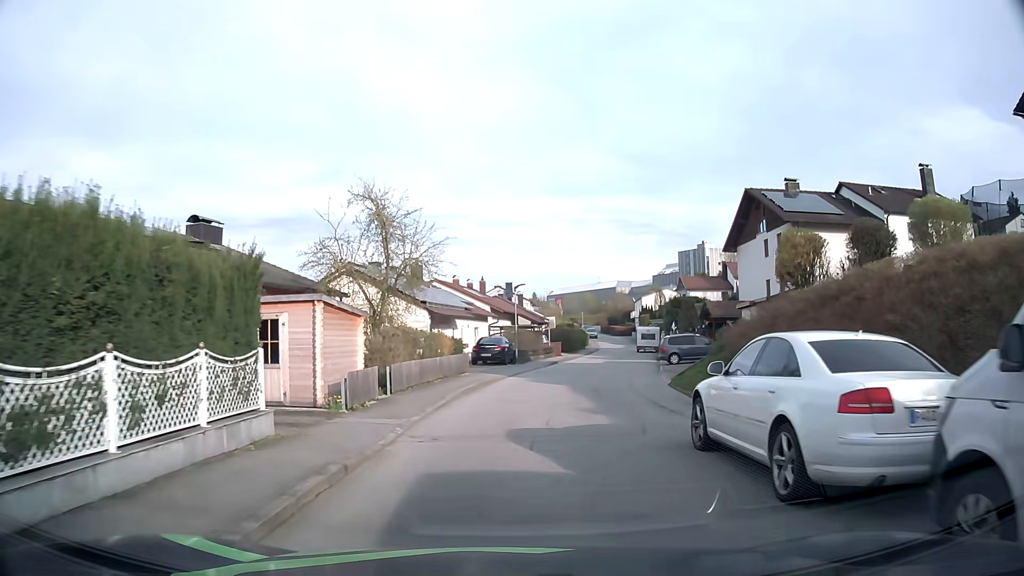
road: residential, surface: asphalt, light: Day
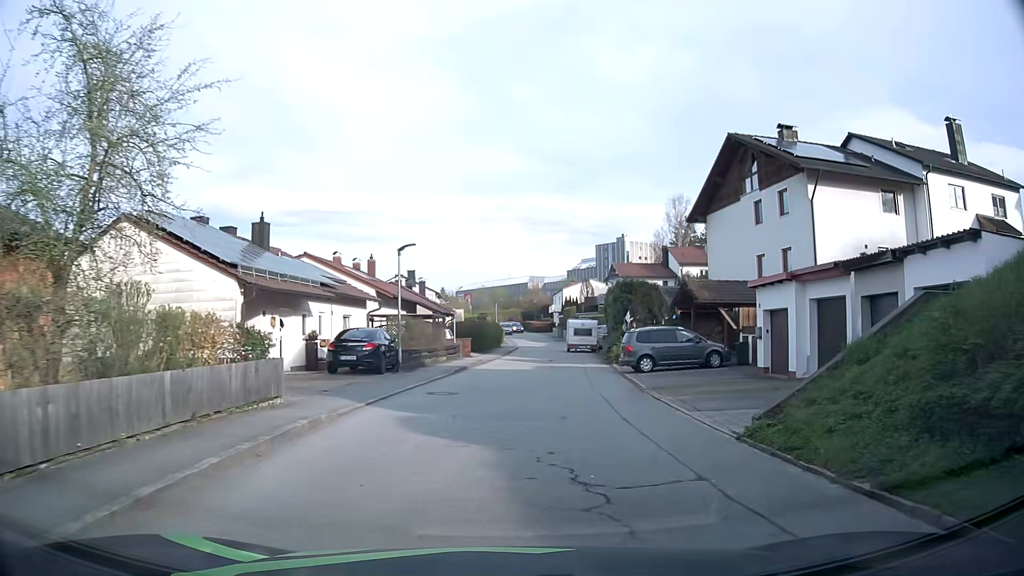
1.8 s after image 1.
(+0.9, +13.5) m; +8°
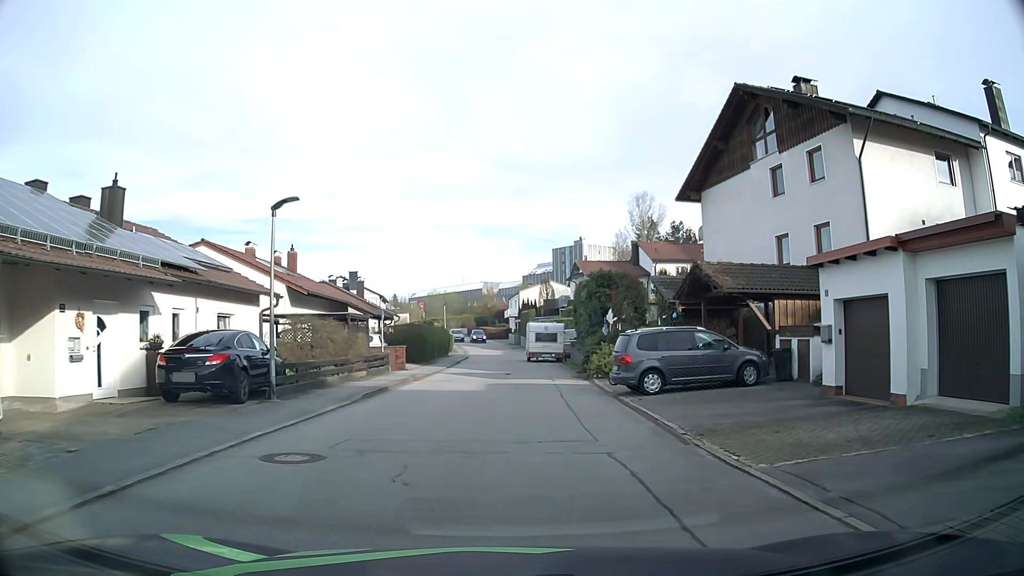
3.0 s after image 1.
(+0.4, +8.3) m; +4°
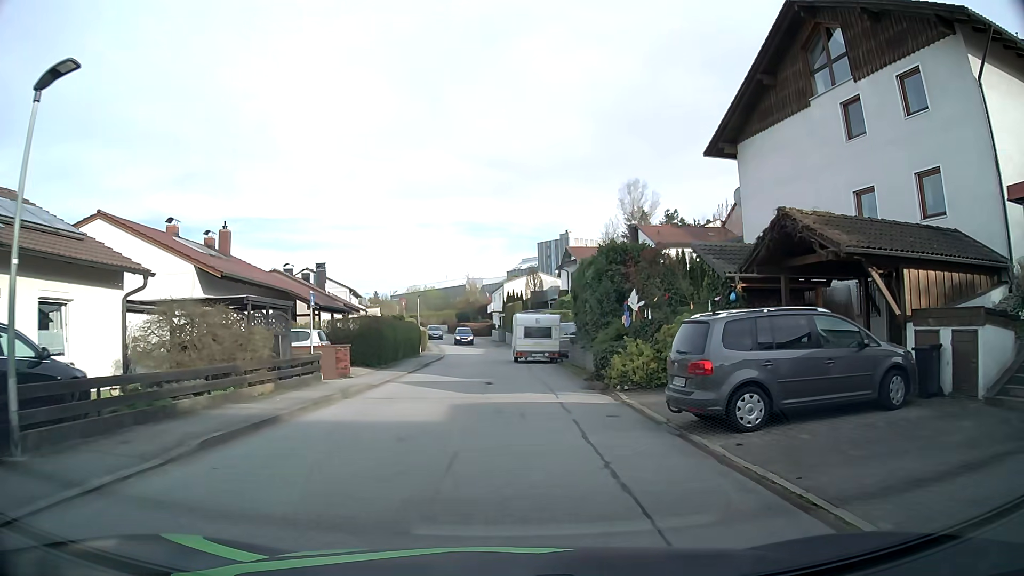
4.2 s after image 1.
(0.0, +7.9) m; +1°
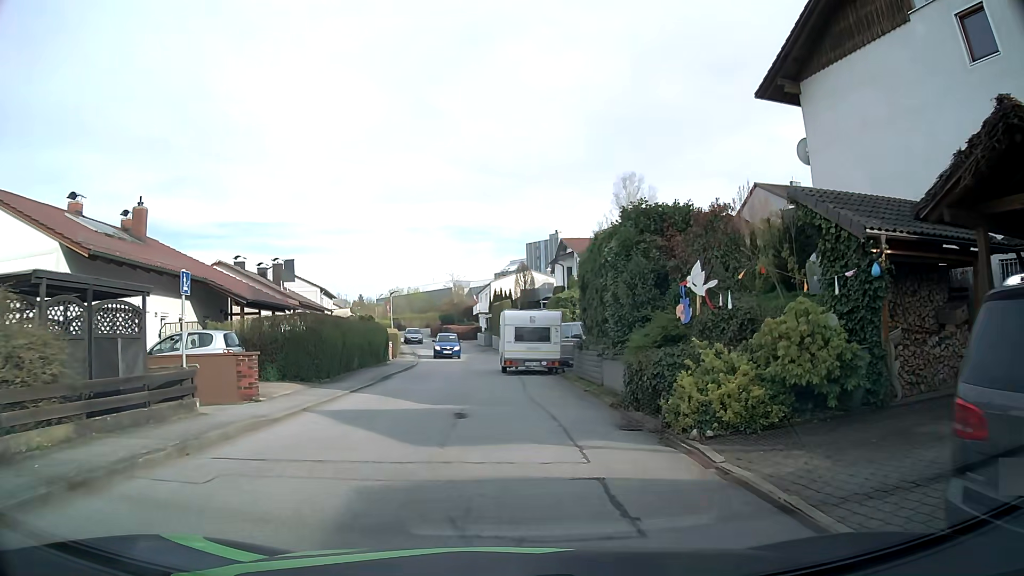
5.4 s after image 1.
(0.0, +7.3) m; 0°
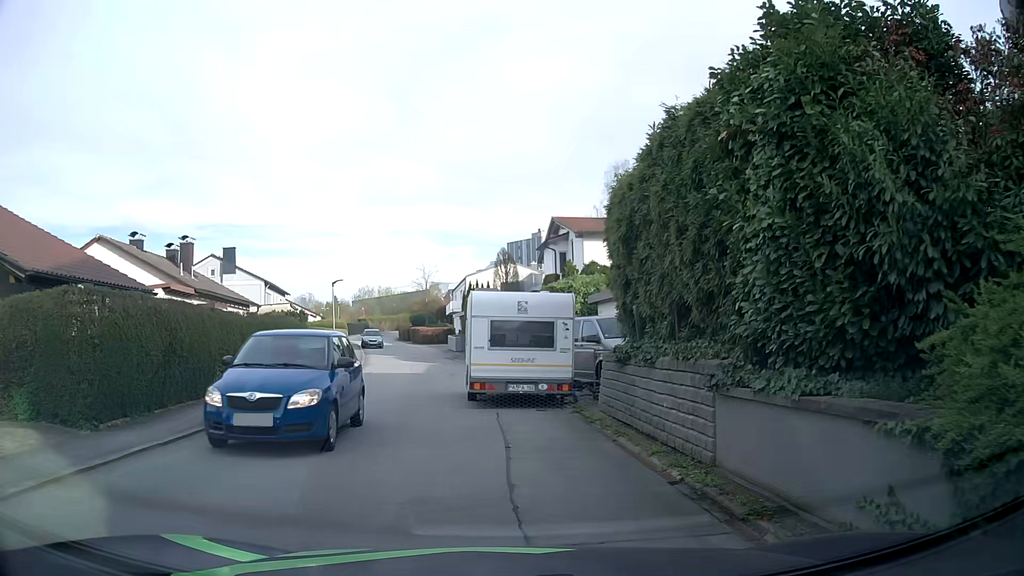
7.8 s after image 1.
(+0.2, +10.6) m; 0°
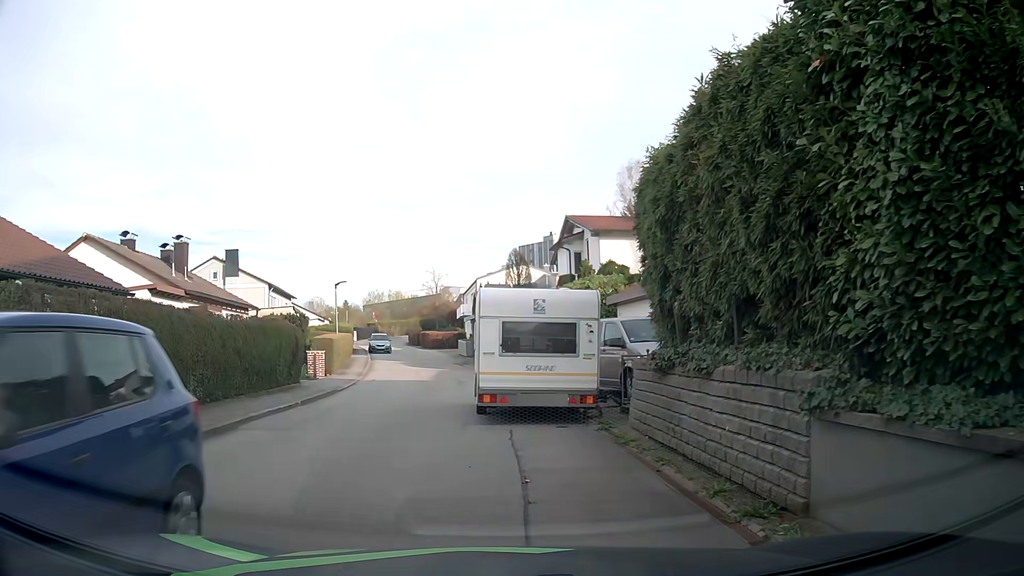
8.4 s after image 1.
(0.0, +1.9) m; 0°
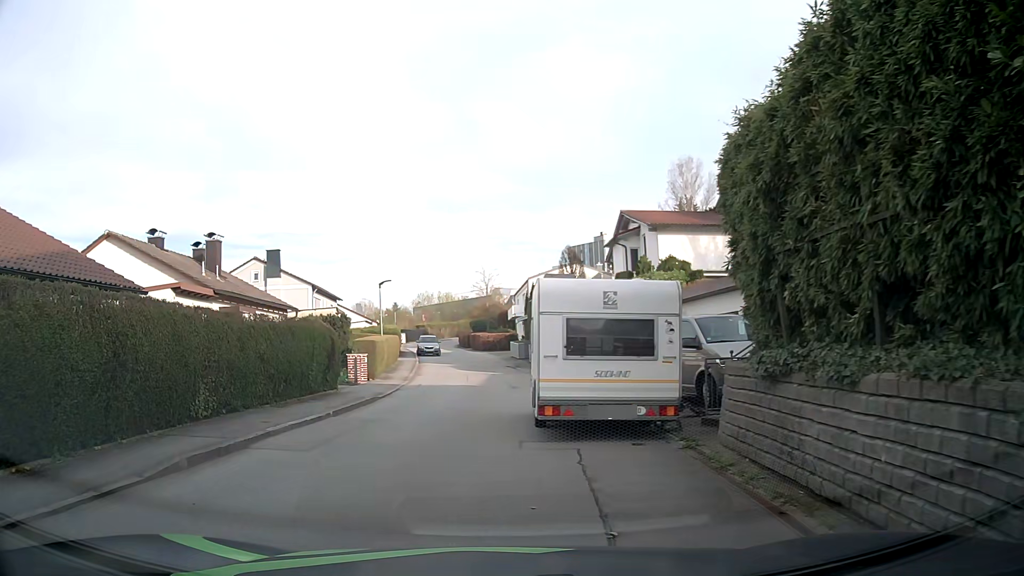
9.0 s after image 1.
(-0.1, +1.9) m; -5°
(-1, +10) (-1, +20) (0, +30) (0, +40) (-1, +50) (-2, +60) (-4, +70) (-5, +80) (-5, +90) (-3, +99) m
